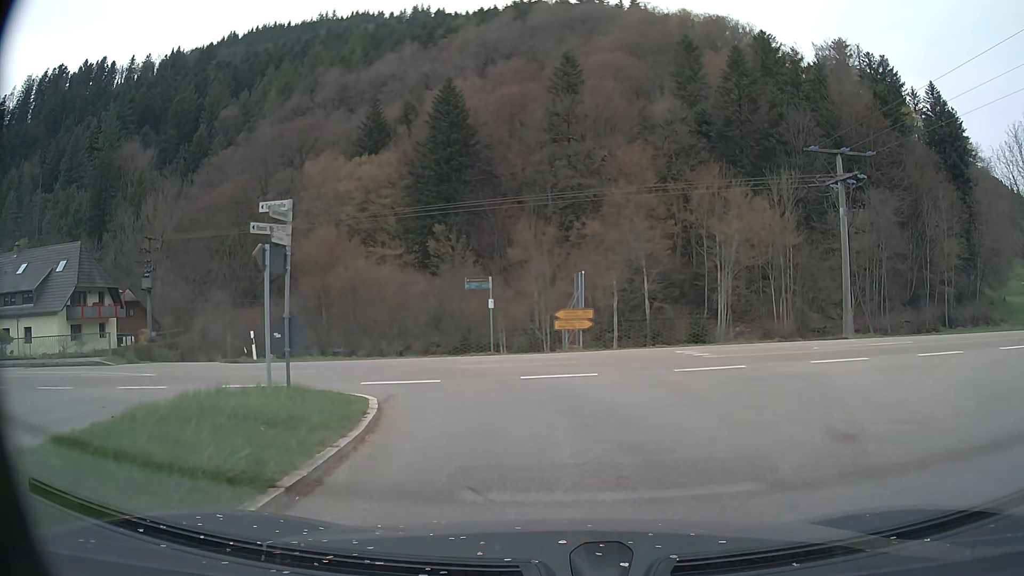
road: tertiary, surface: asphalt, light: Day
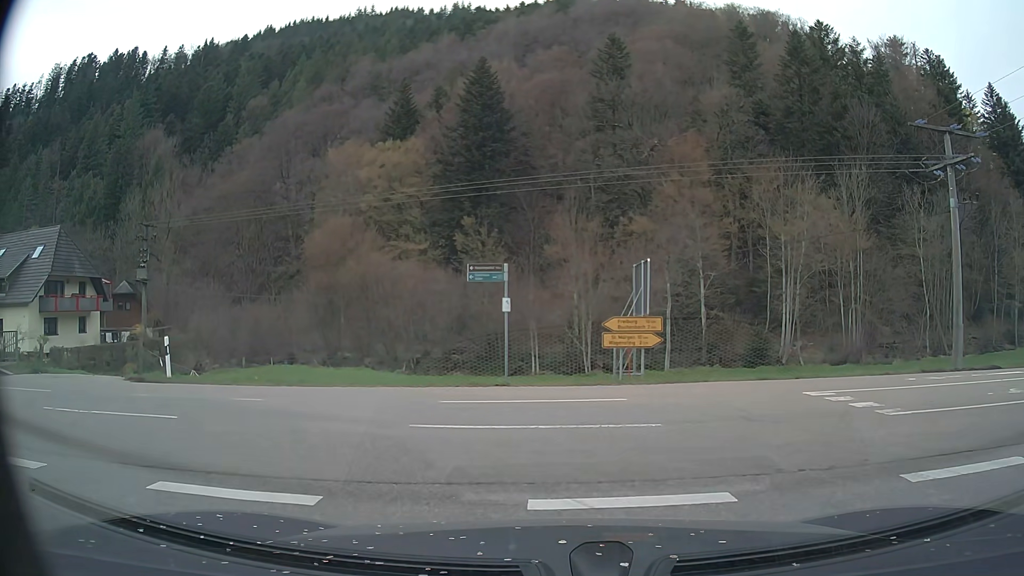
(-0.1, +7.8) m; -3°
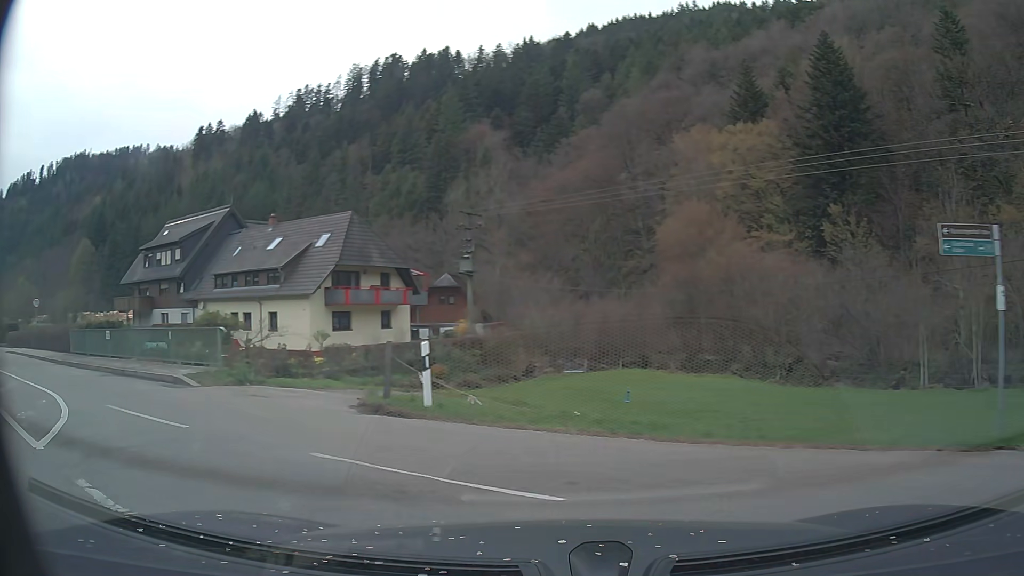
(-1.6, +6.9) m; -30°
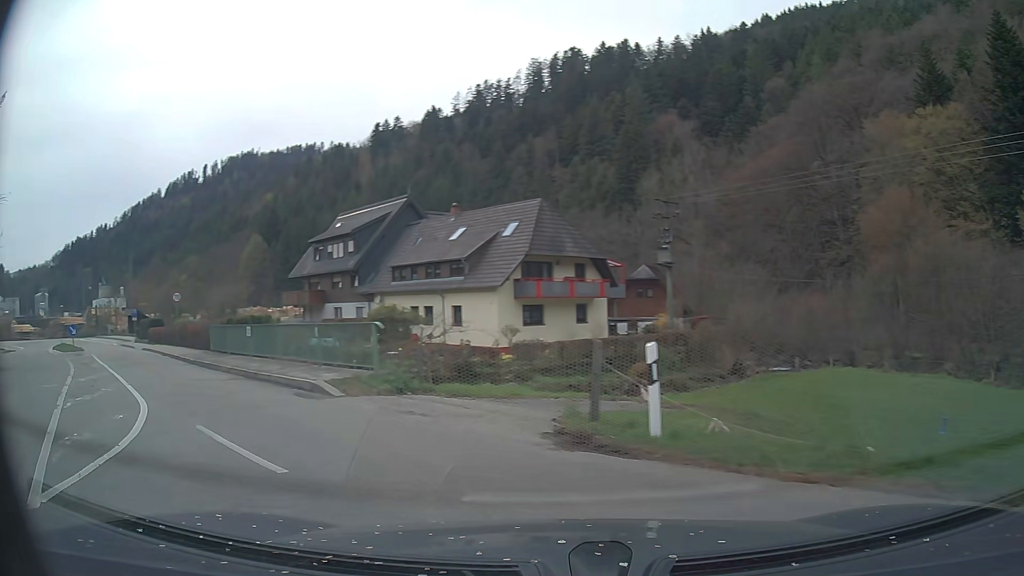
(-0.5, +3.4) m; -15°
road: secondary
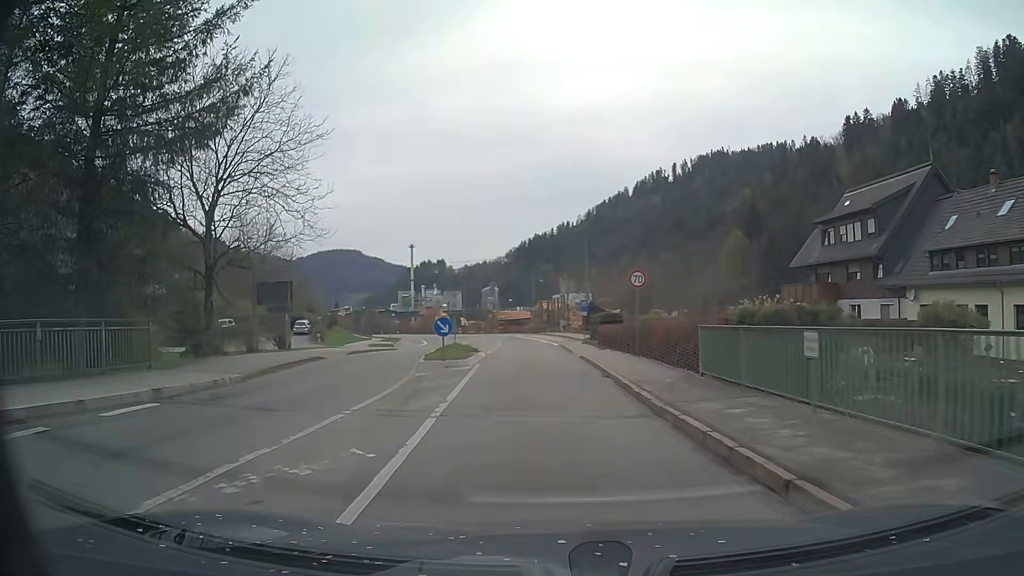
(-5.7, +11.9) m; -42°
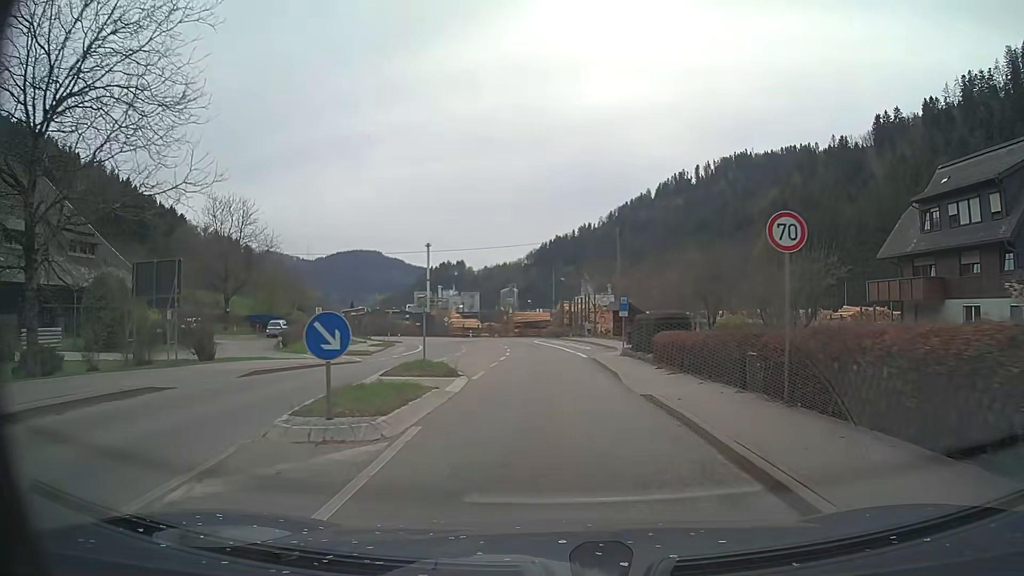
(-0.3, +12.6) m; -2°
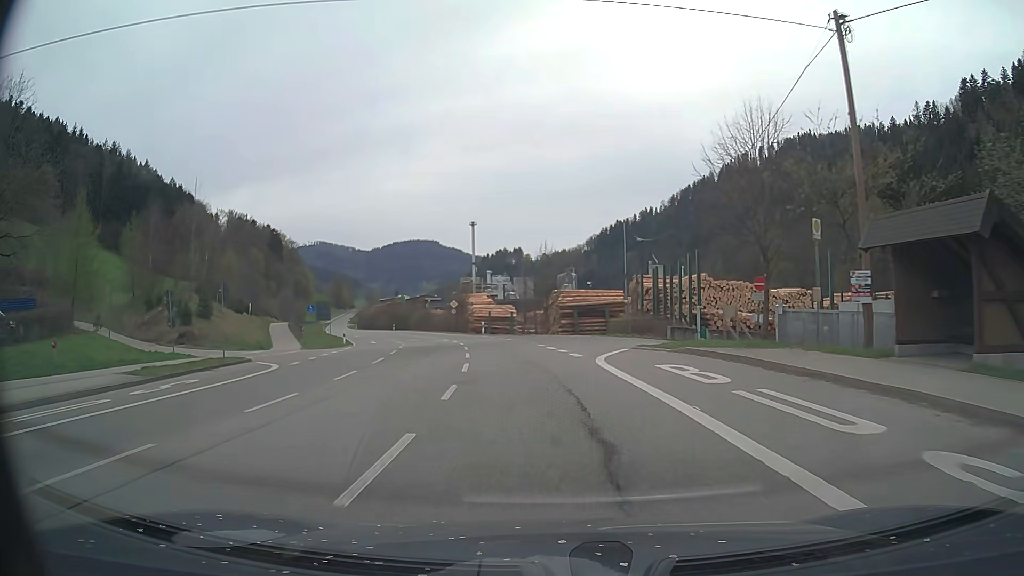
(-0.8, +41.9) m; -5°
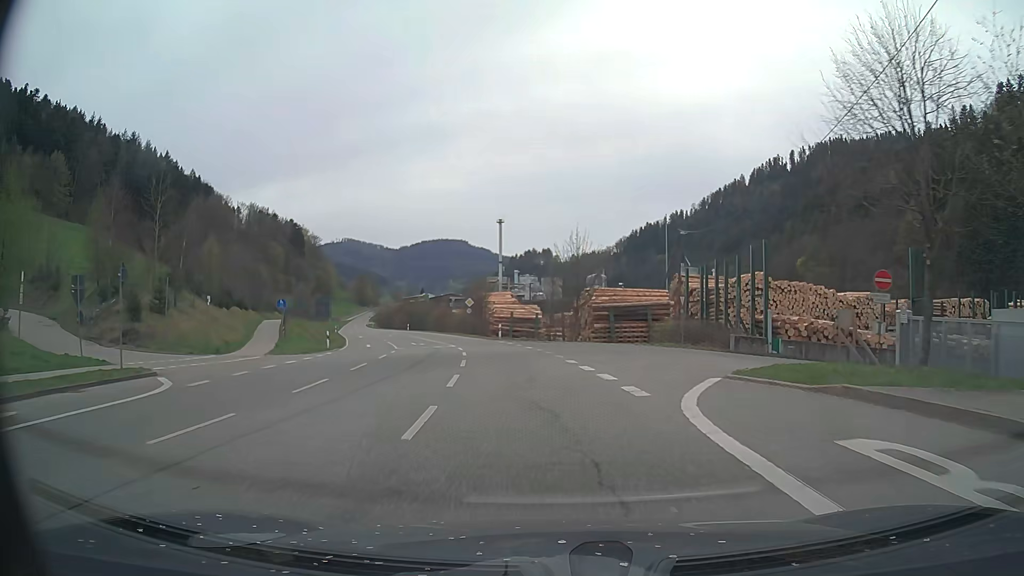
(-0.2, +9.1) m; -3°
(0, +10) (-1, +20) (-3, +30) (-5, +40) (-7, +49) (-10, +59) (-13, +68) (-16, +78) (-20, +87) (-23, +97) m
